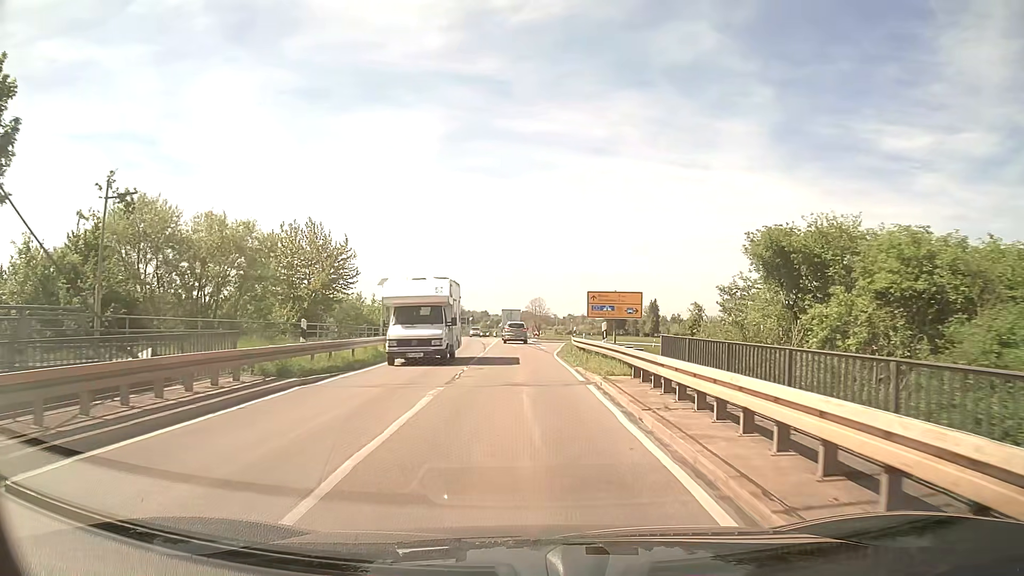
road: trunk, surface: asphalt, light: Day
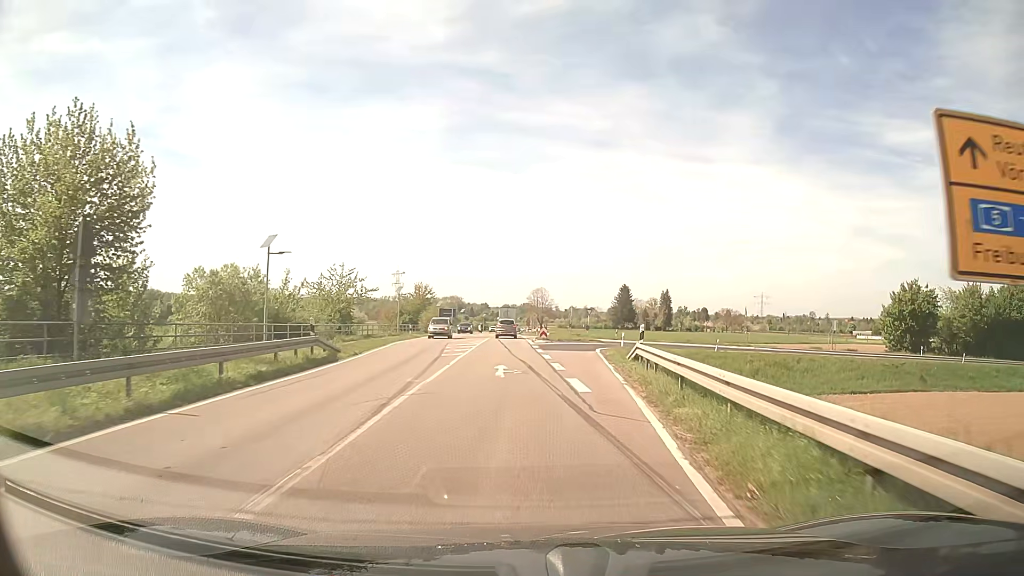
(-0.1, +26.7) m; 0°
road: tertiary
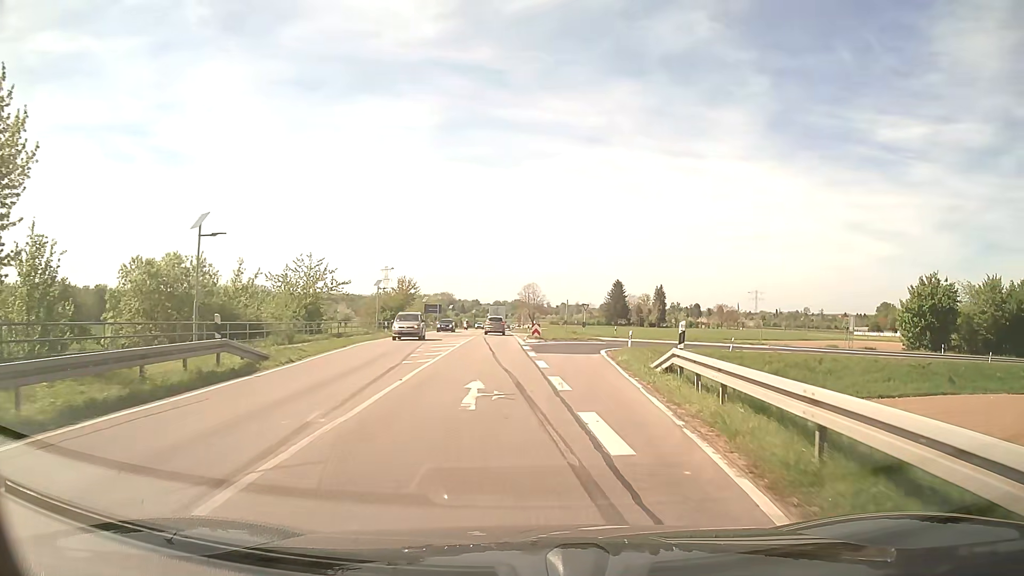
(0.0, +6.4) m; +1°
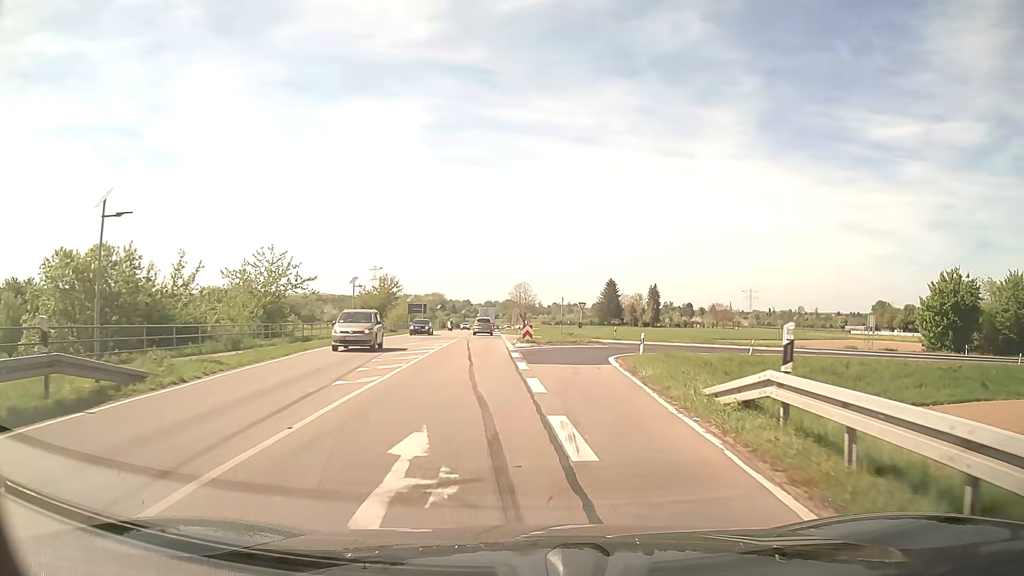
(0.0, +6.3) m; 0°
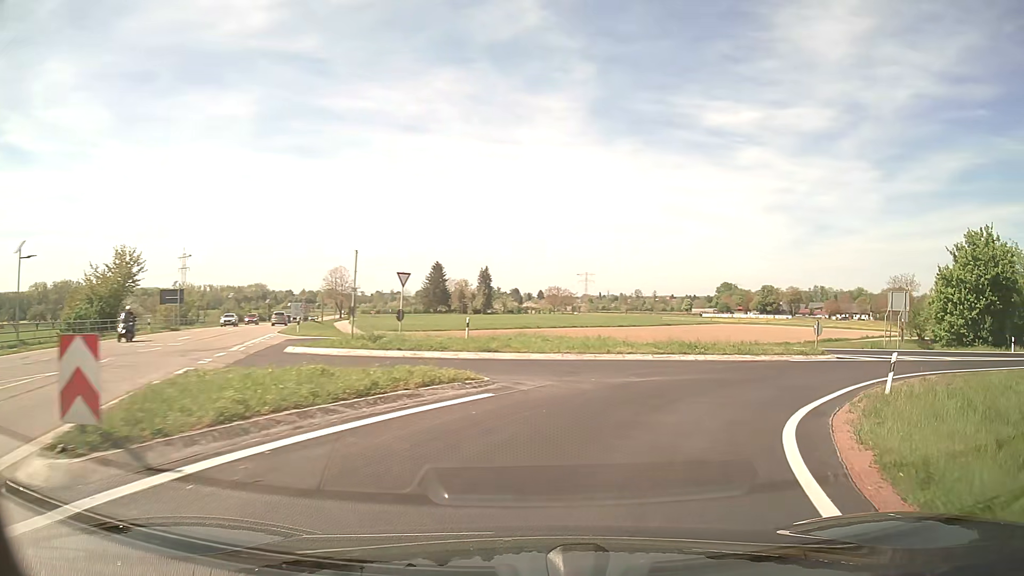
(+2.1, +29.1) m; +16°
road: trunk_link
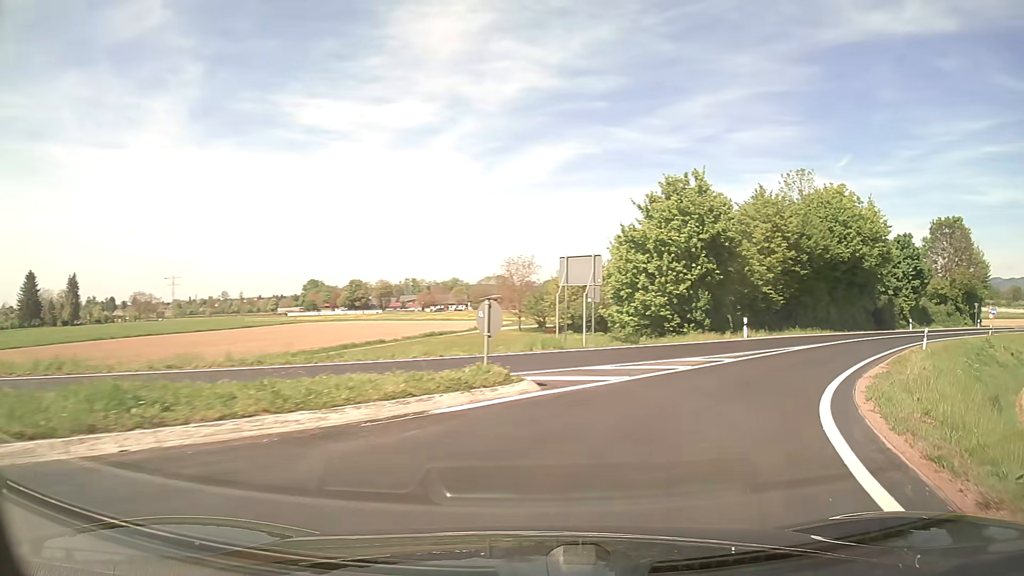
(+4.5, +15.4) m; +34°
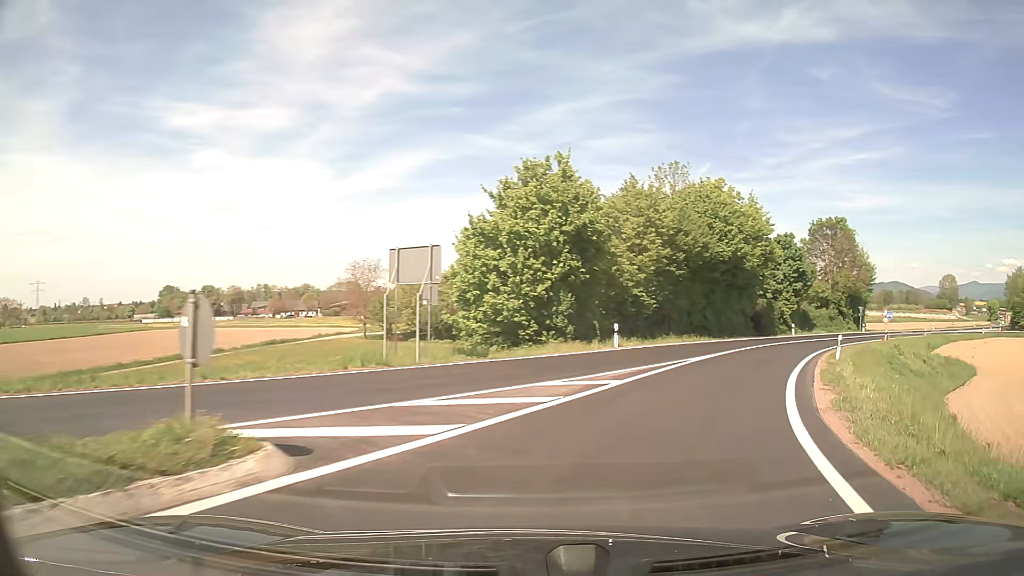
(+0.6, +5.4) m; +13°
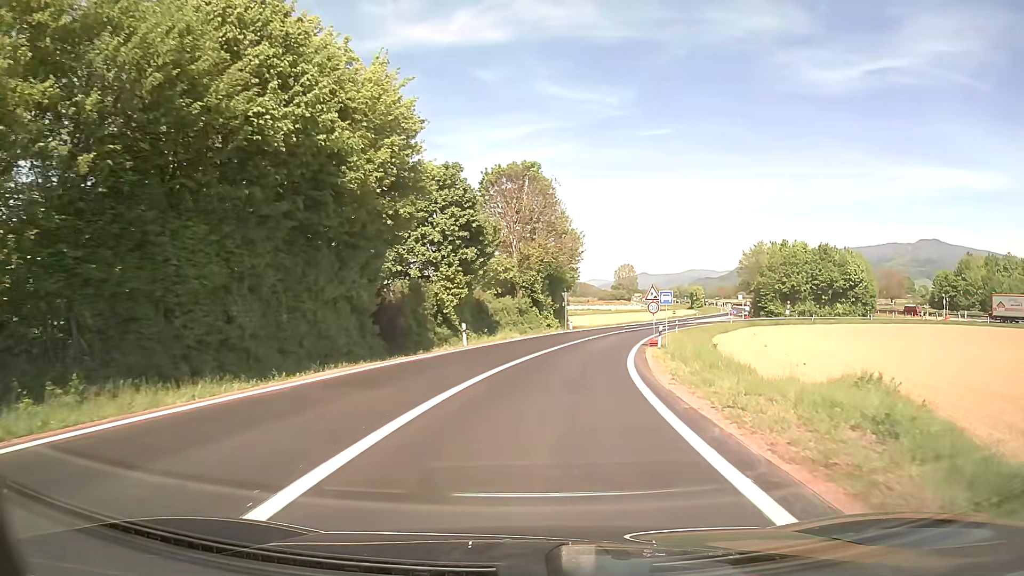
(+9.9, +28.4) m; +29°
(0, +10) (+1, +20) (+3, +30) (+5, +40) (+7, +49) (+10, +59) (+14, +68) (+18, +77) (+24, +86) (+31, +92) m
